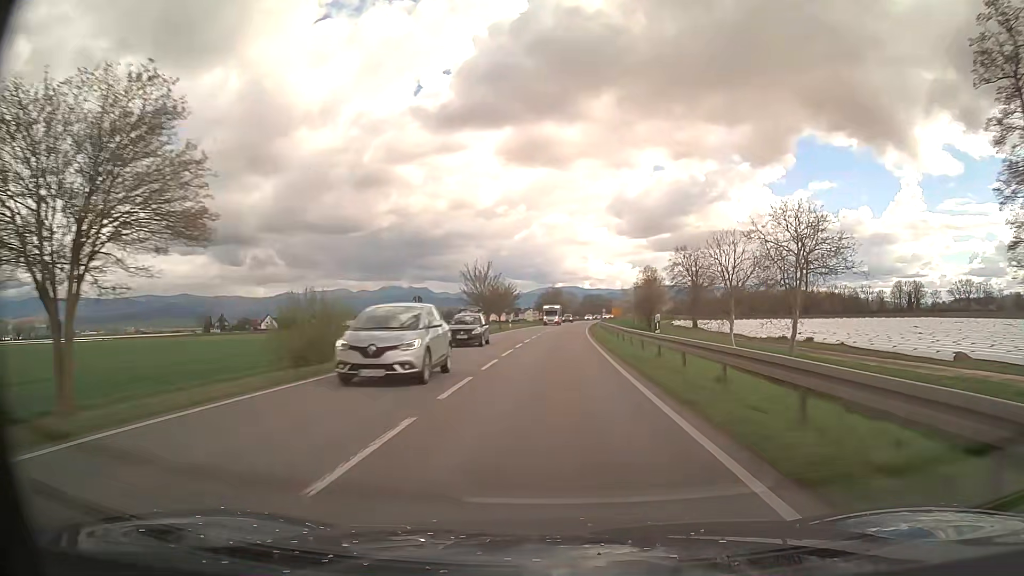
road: primary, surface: asphalt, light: Day
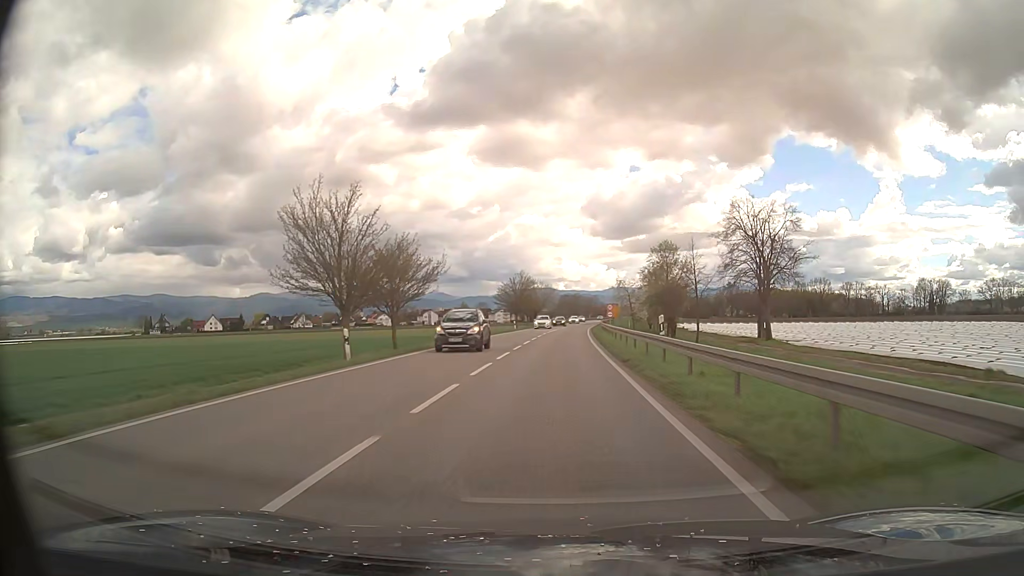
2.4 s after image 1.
(+1.0, +49.5) m; +2°
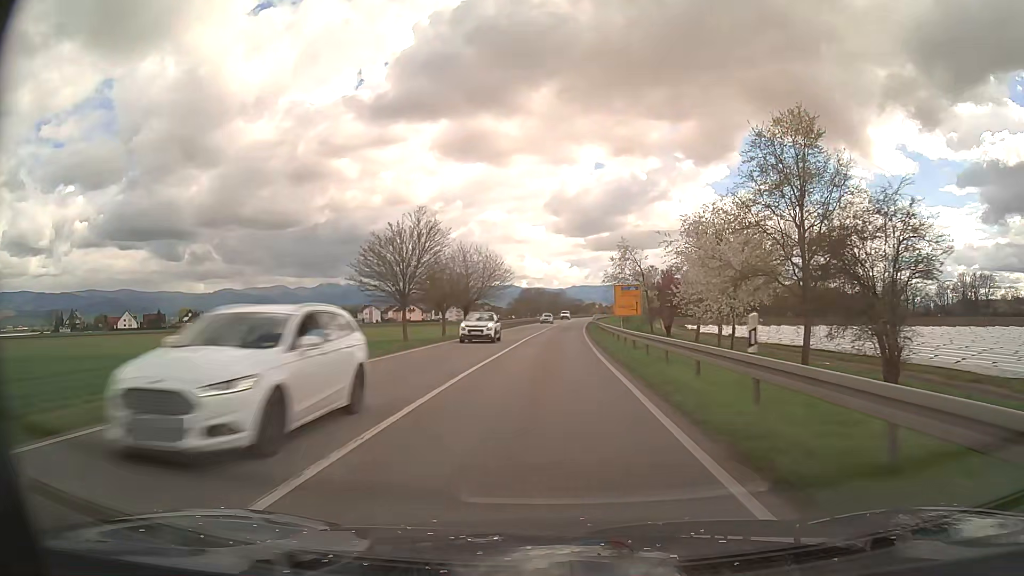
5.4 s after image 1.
(+1.8, +61.8) m; +3°
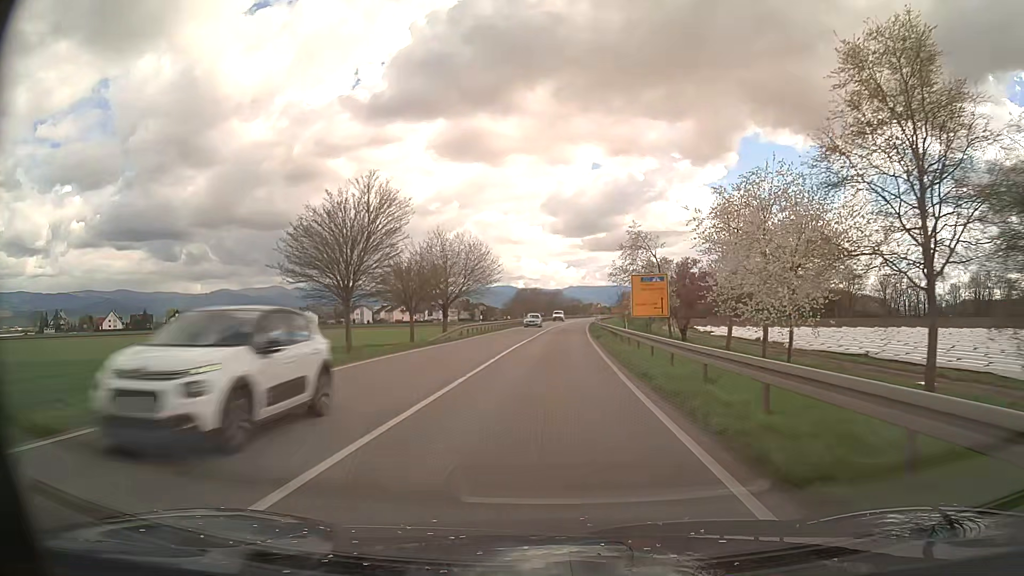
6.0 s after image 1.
(+0.1, +12.3) m; 0°
(0, +10) (0, +20) (0, +30) (0, +40) (+1, +50) (+1, +60) (+2, +70) (+2, +80) (+3, +90) (+3, +100) m
